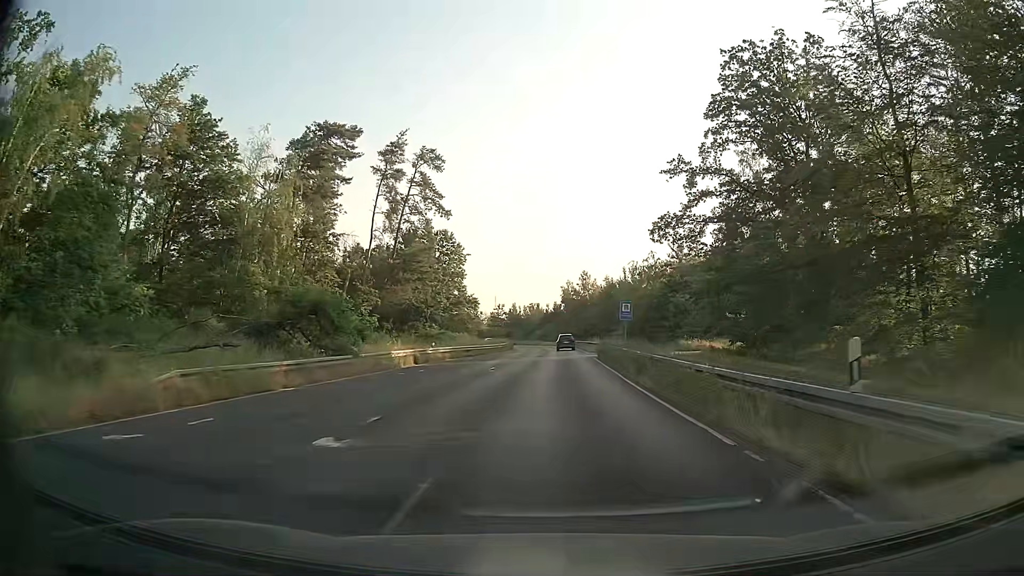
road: tertiary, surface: asphalt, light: Day
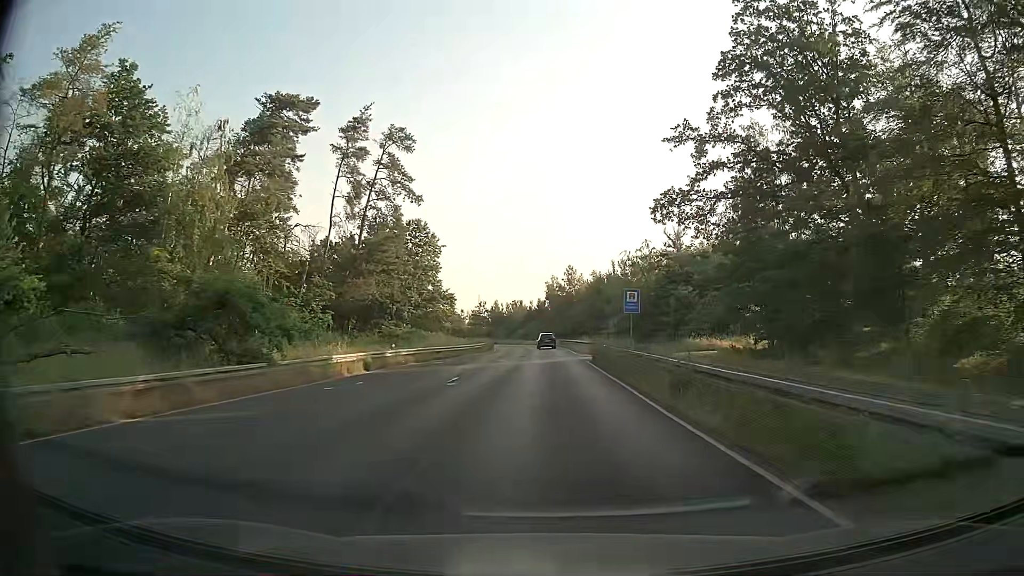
(+0.1, +8.1) m; +2°
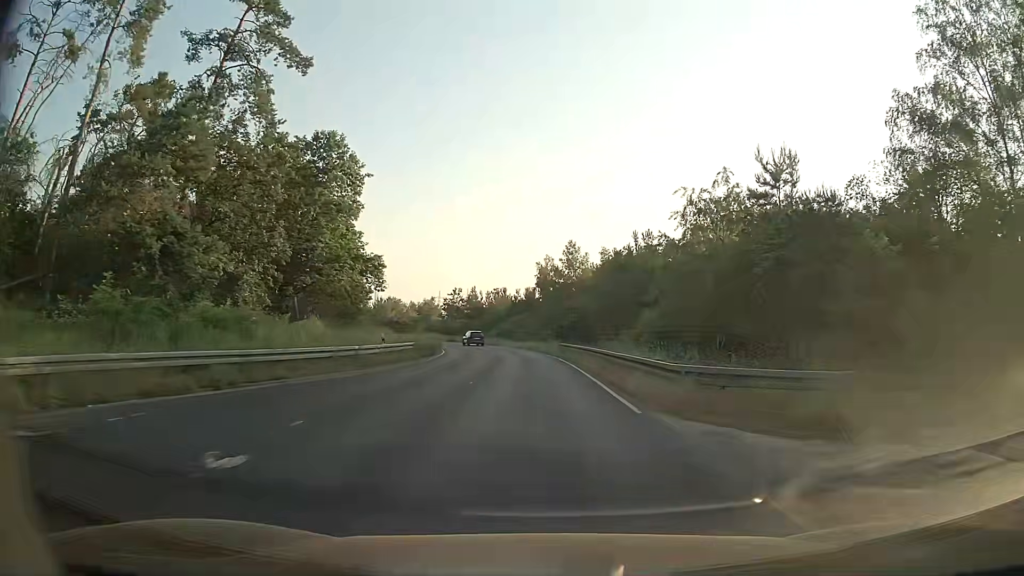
(-0.1, +34.2) m; 0°
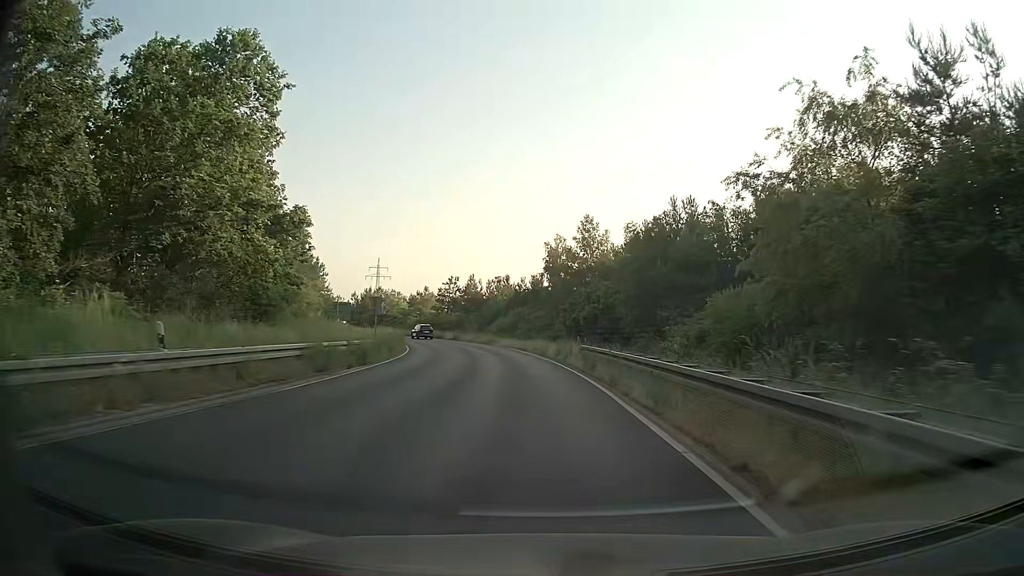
(0.0, +18.2) m; -1°
